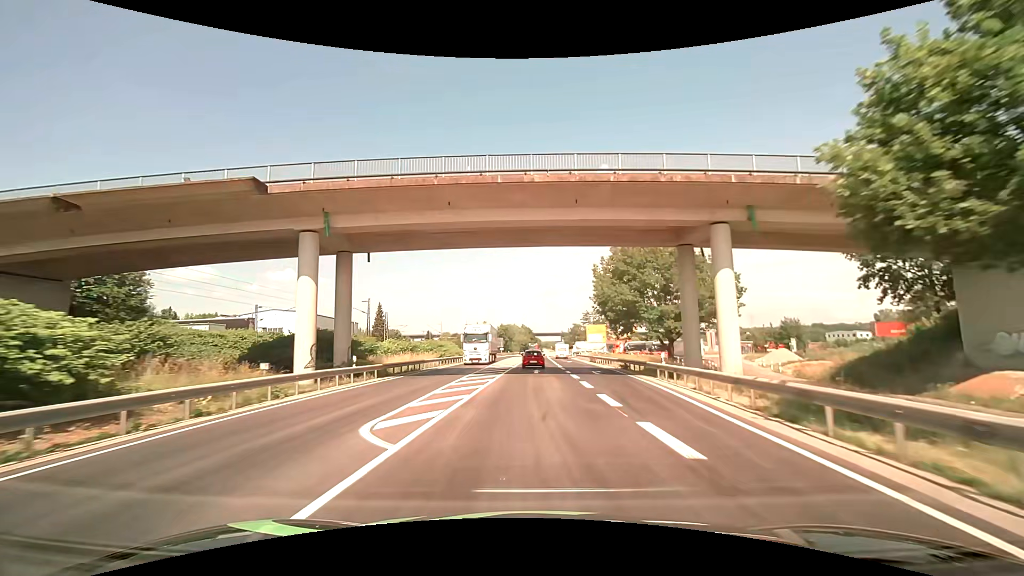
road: primary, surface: asphalt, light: Day
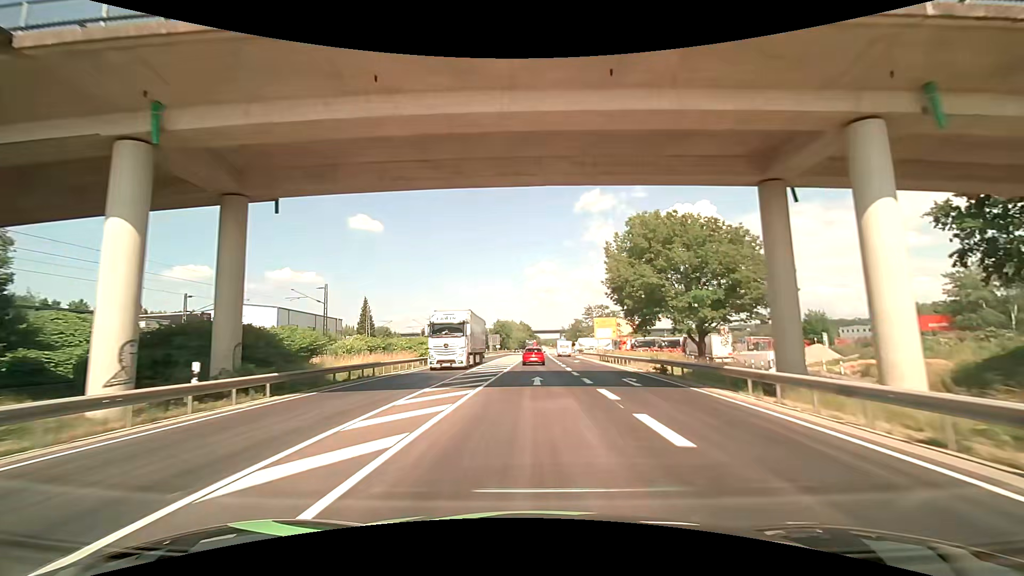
(0.0, +11.5) m; 0°
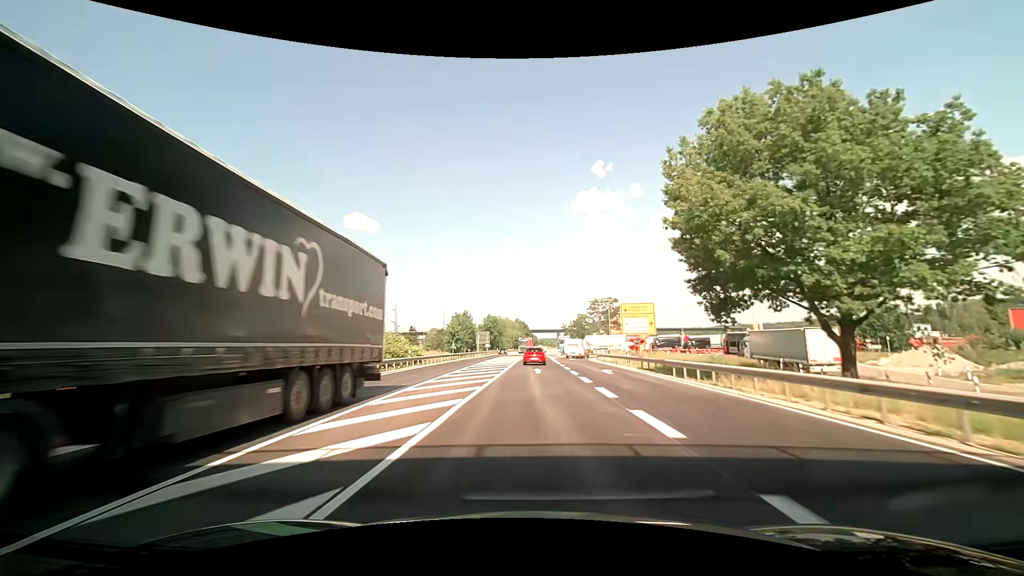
(+0.1, +23.4) m; +1°
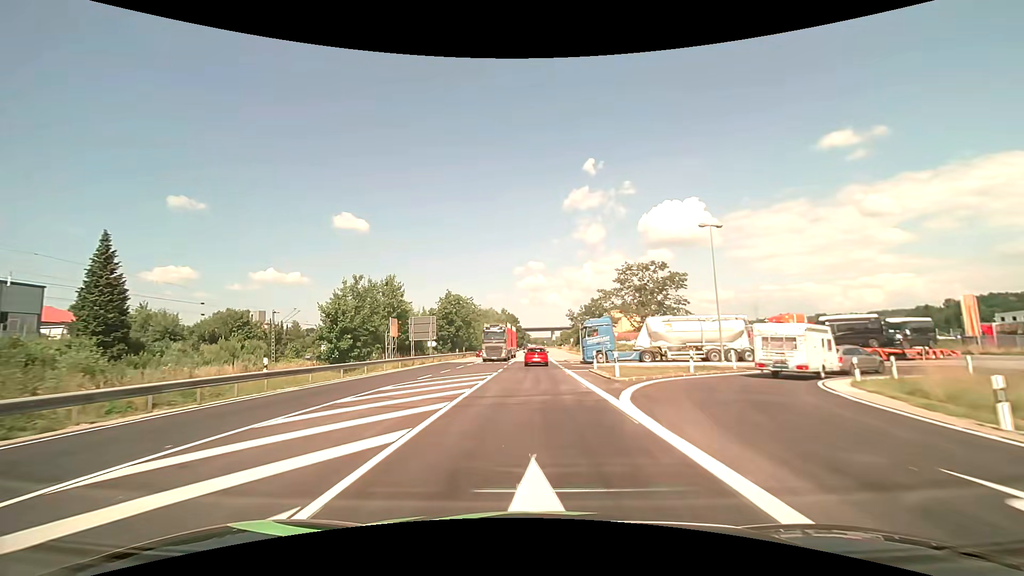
(+0.3, +58.2) m; +1°
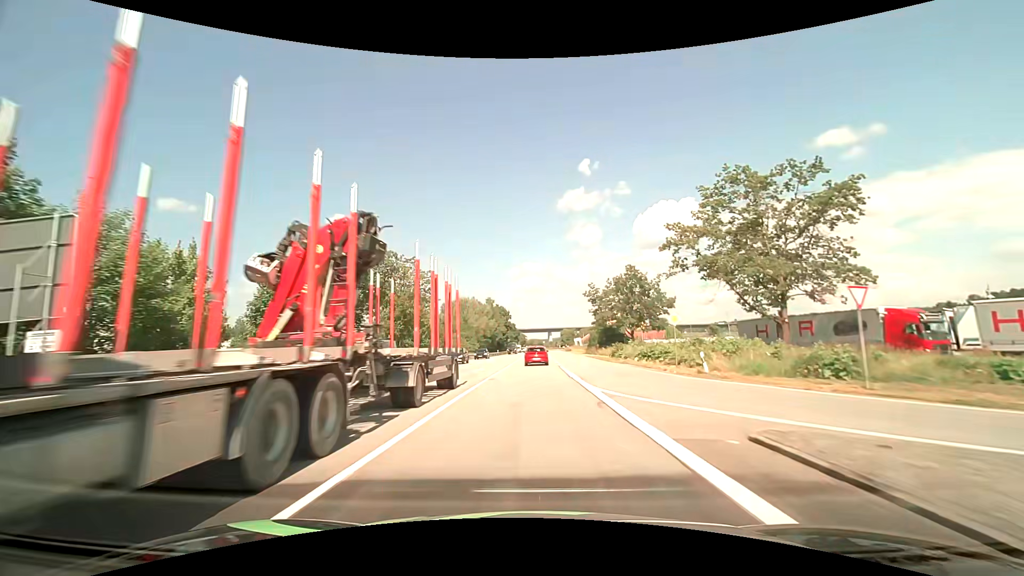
(+0.3, +46.0) m; +1°
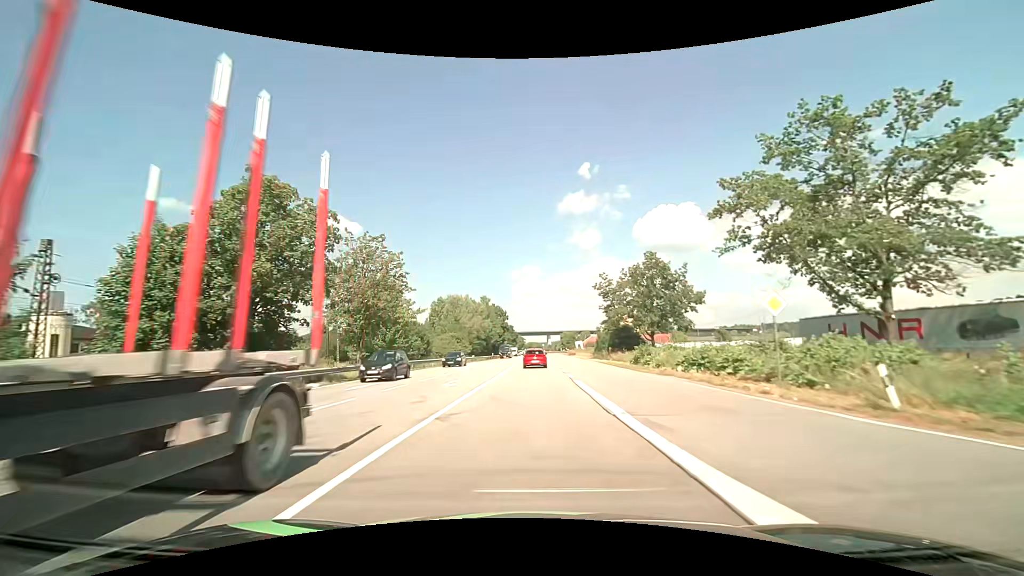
(0.0, +11.5) m; 0°
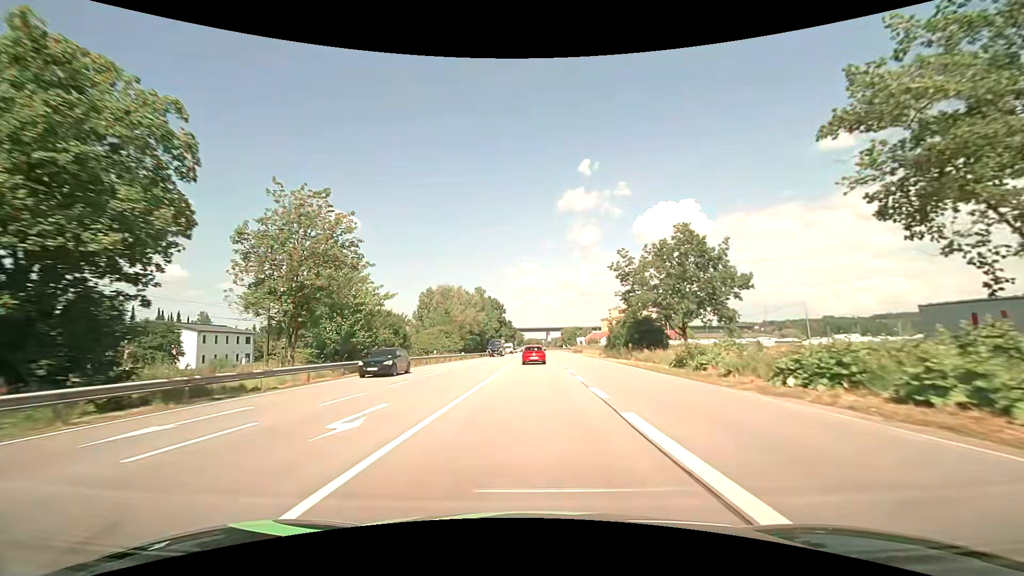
(0.0, +11.5) m; 0°
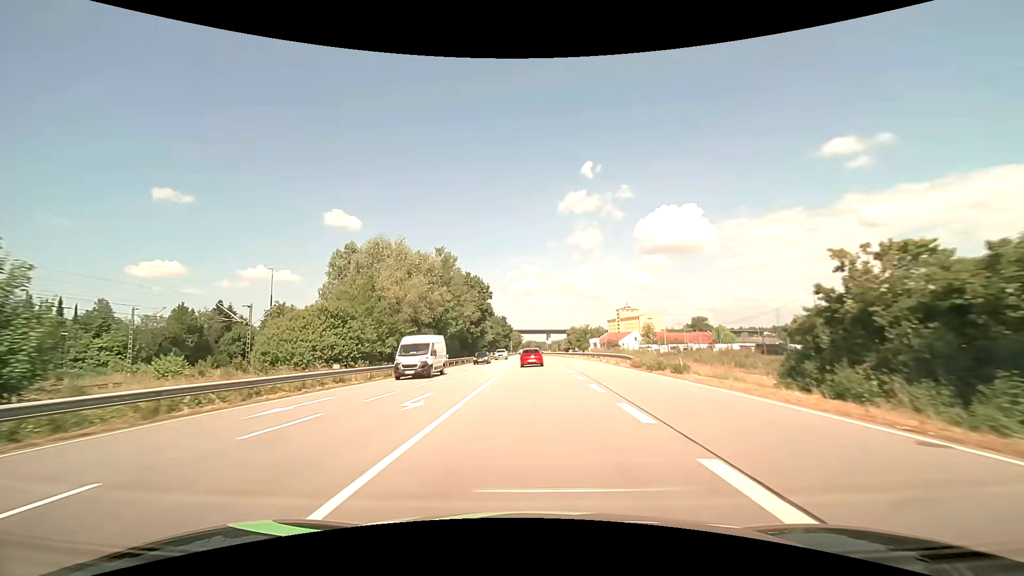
(0.0, +46.2) m; 0°
(0, +10) (0, +20) (0, +30) (0, +40) (0, +50) (0, +60) (0, +70) (0, +80) (0, +90) (0, +100) m
